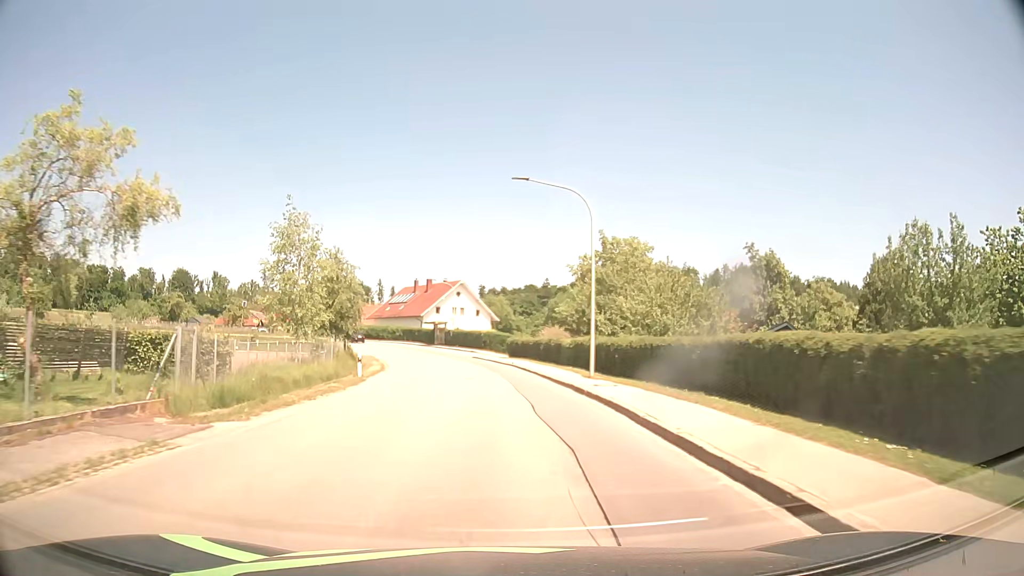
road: tertiary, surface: asphalt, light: Day
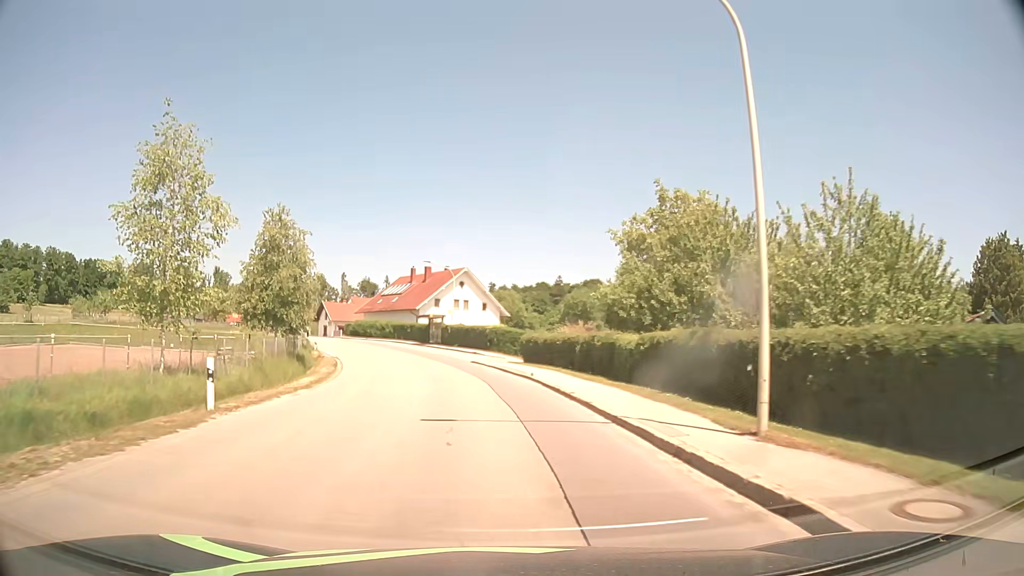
(-0.2, +15.5) m; -1°
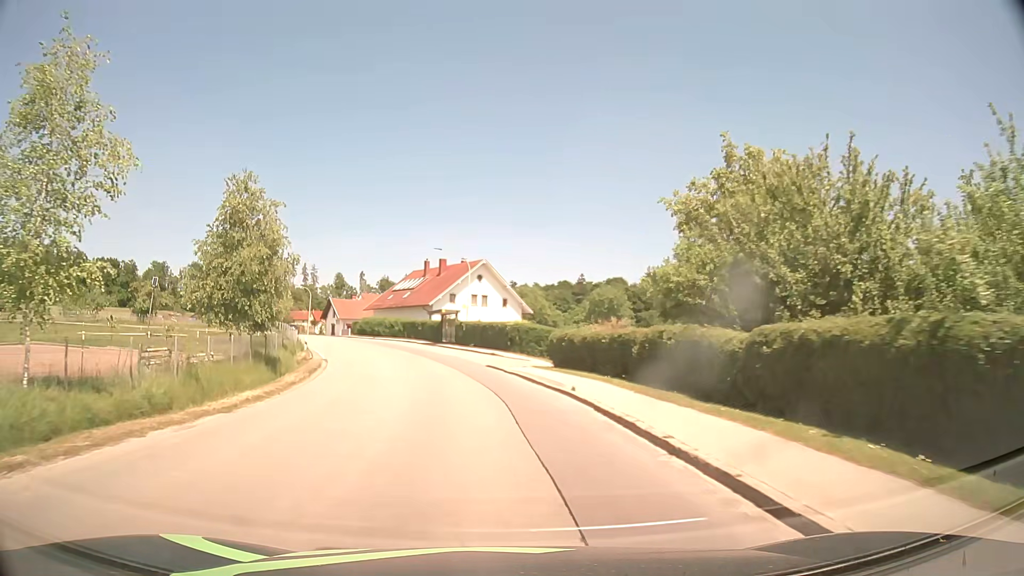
(0.0, +7.7) m; -1°
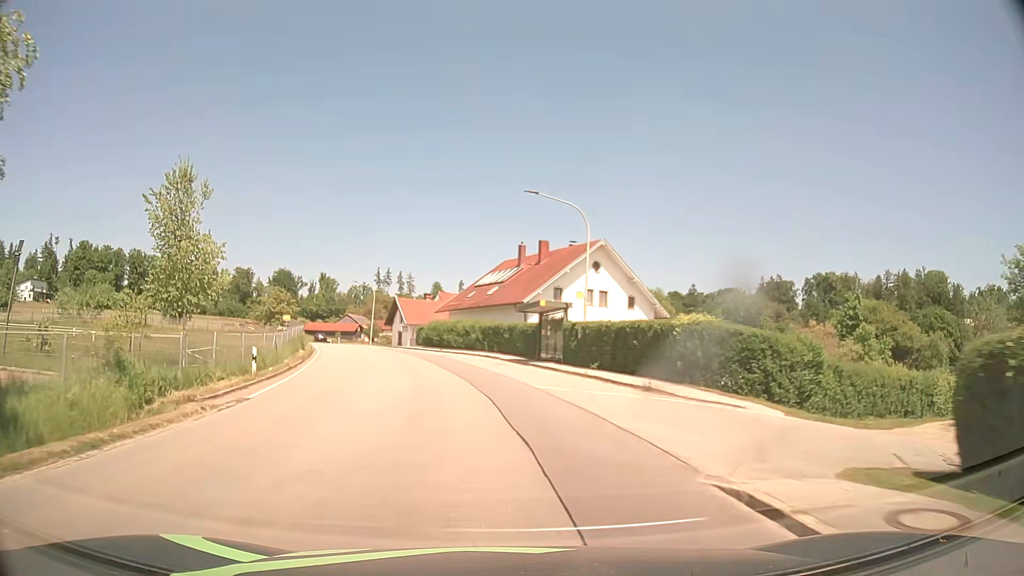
(-1.7, +22.8) m; -9°
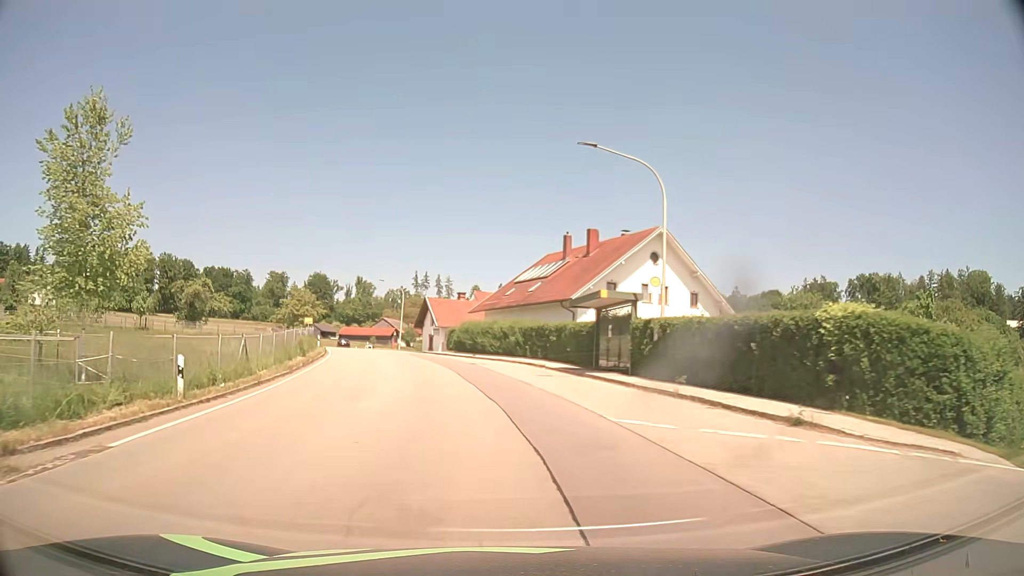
(-0.1, +7.6) m; -3°
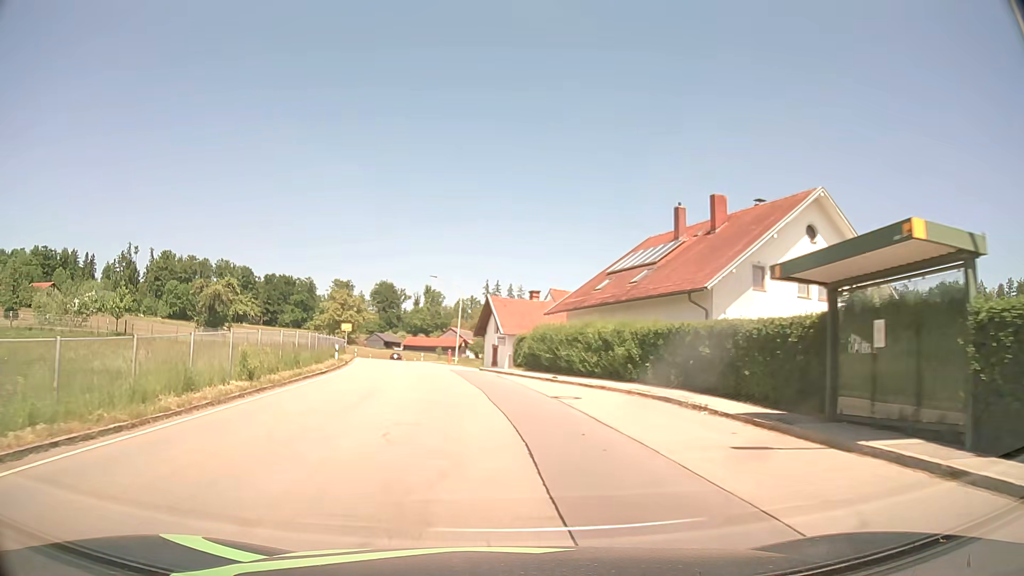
(-0.9, +15.0) m; -7°
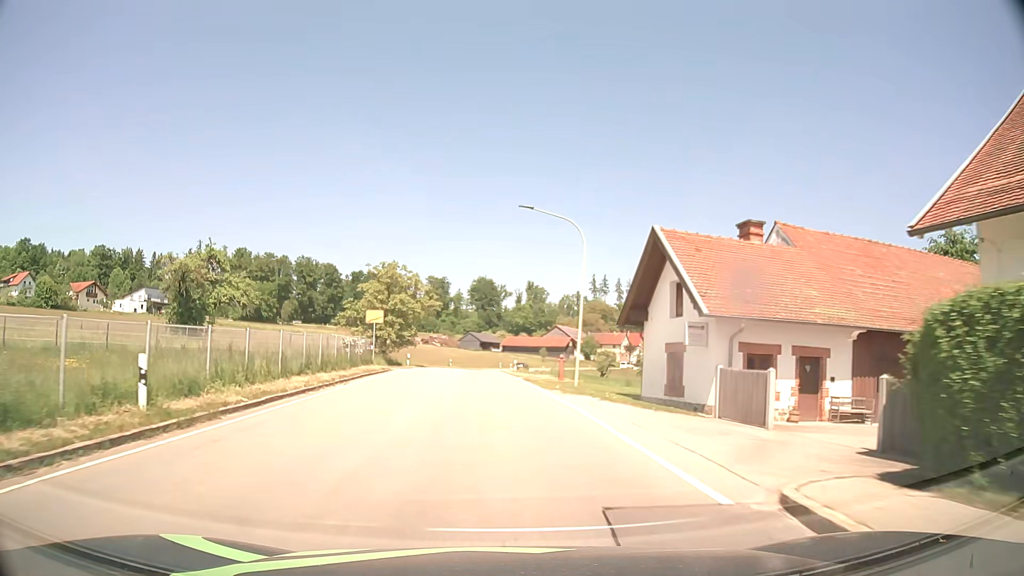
(-2.3, +29.9) m; -8°
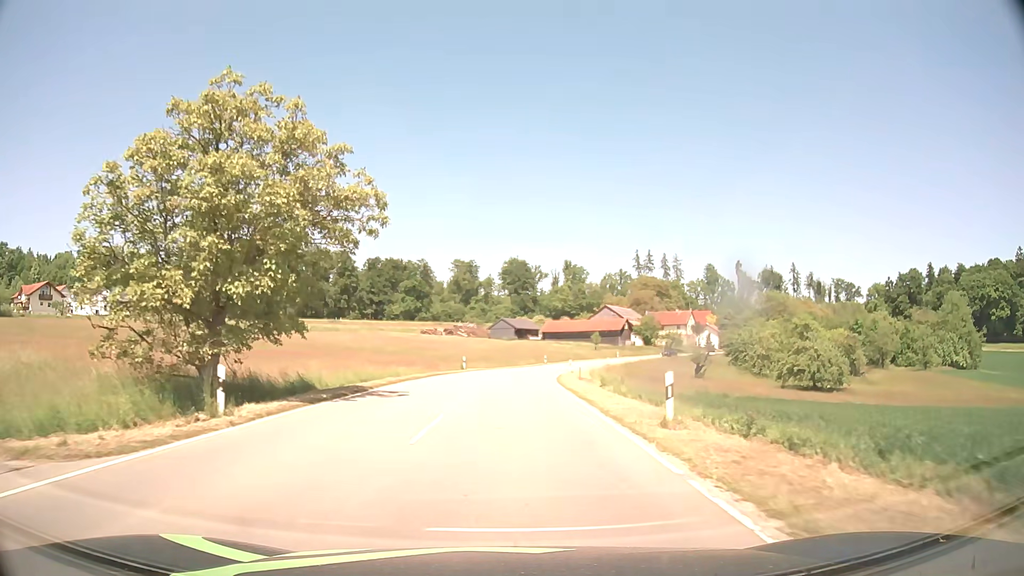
(-1.3, +38.3) m; -3°
(0, +10) (0, +20) (0, +30) (+1, +40) (+2, +50) (+3, +60) (+5, +70) (+8, +79) (+11, +89) (+15, +98) m
